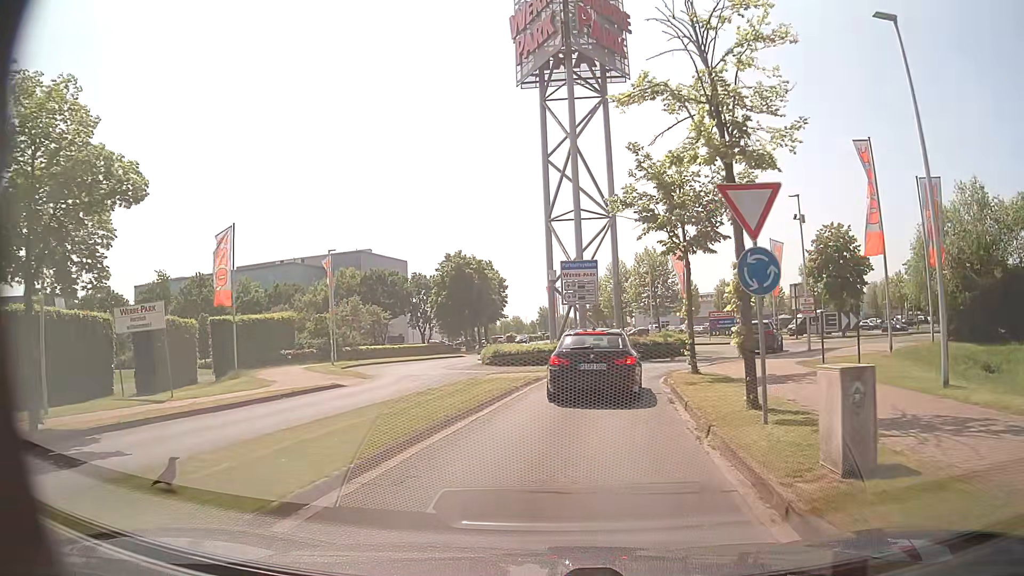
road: residential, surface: asphalt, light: Day
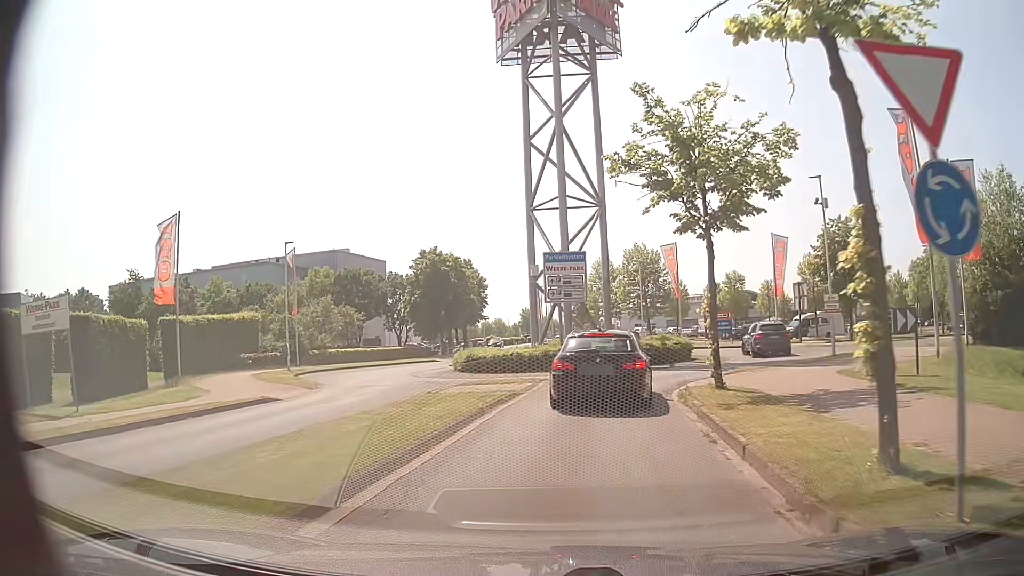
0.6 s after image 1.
(+0.1, +4.6) m; +2°
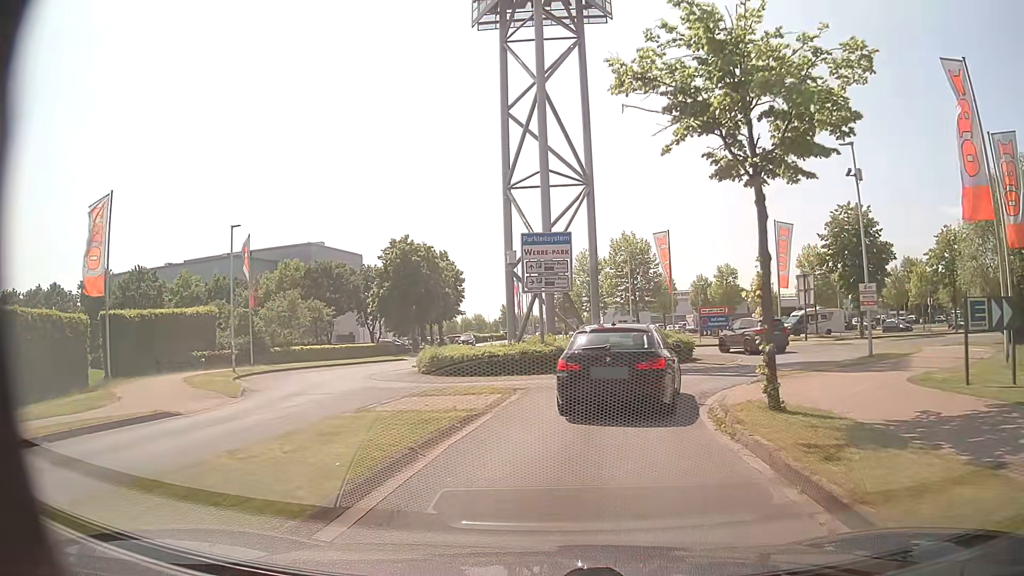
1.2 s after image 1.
(+0.1, +4.7) m; +1°
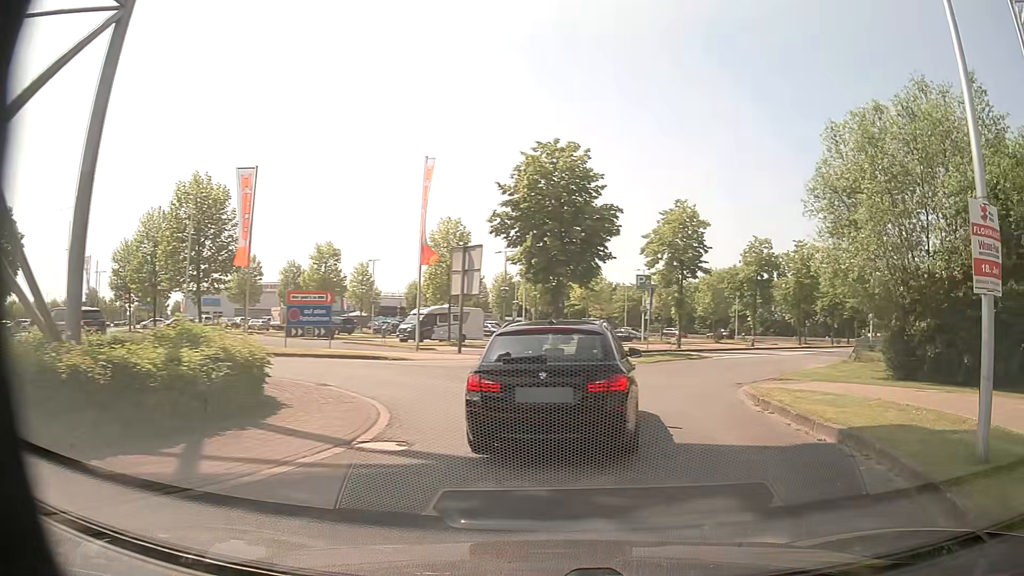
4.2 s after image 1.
(+2.8, +17.8) m; +34°
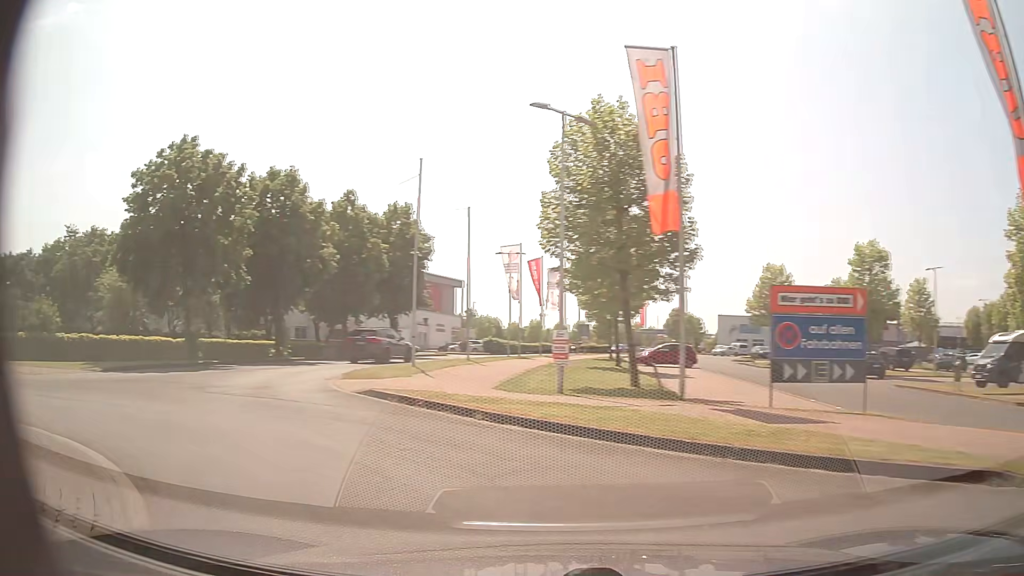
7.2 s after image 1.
(-2.6, +17.2) m; -43°
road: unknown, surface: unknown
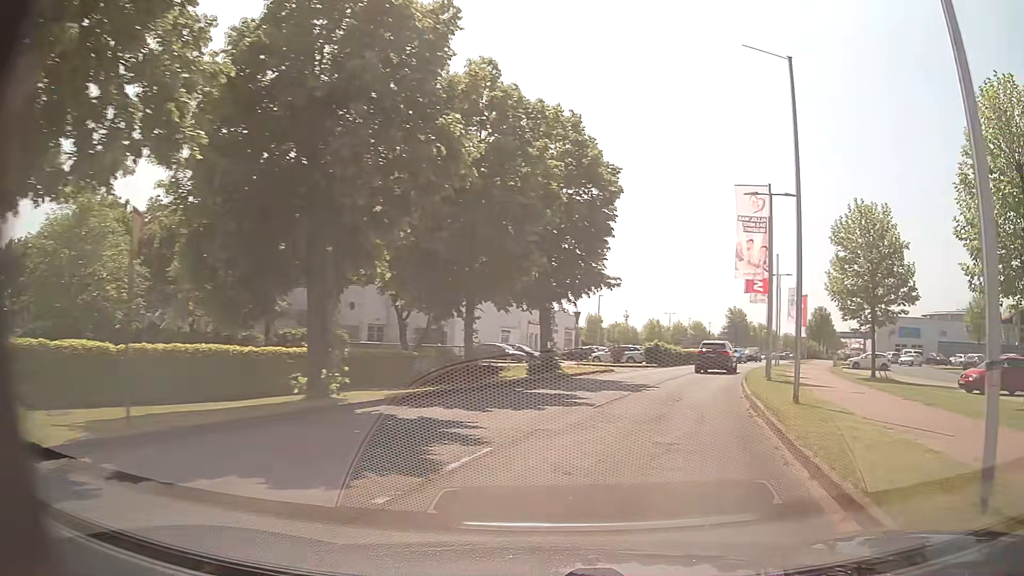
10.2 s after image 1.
(-9.2, +20.7) m; -12°
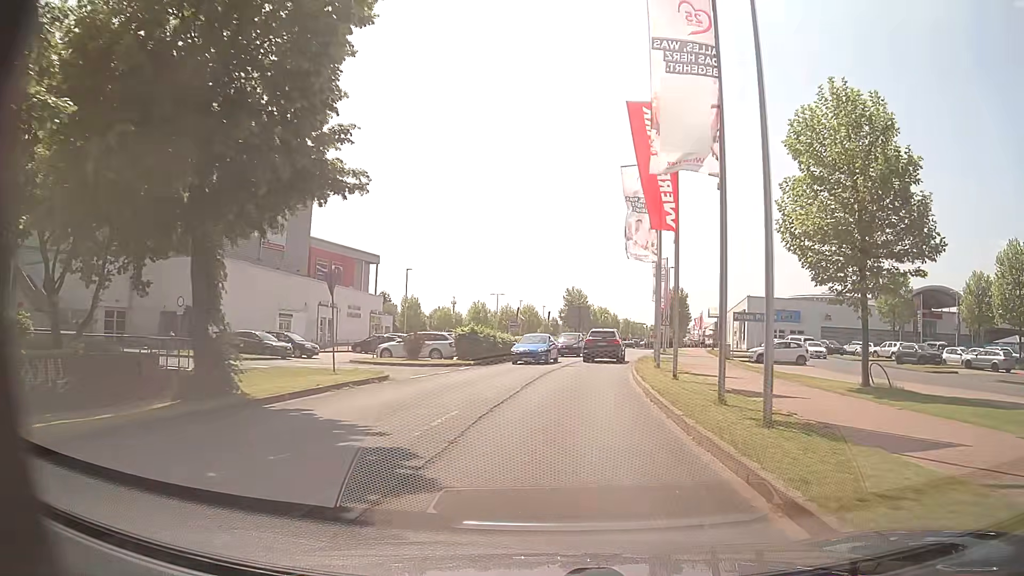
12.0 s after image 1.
(+3.0, +16.4) m; +15°
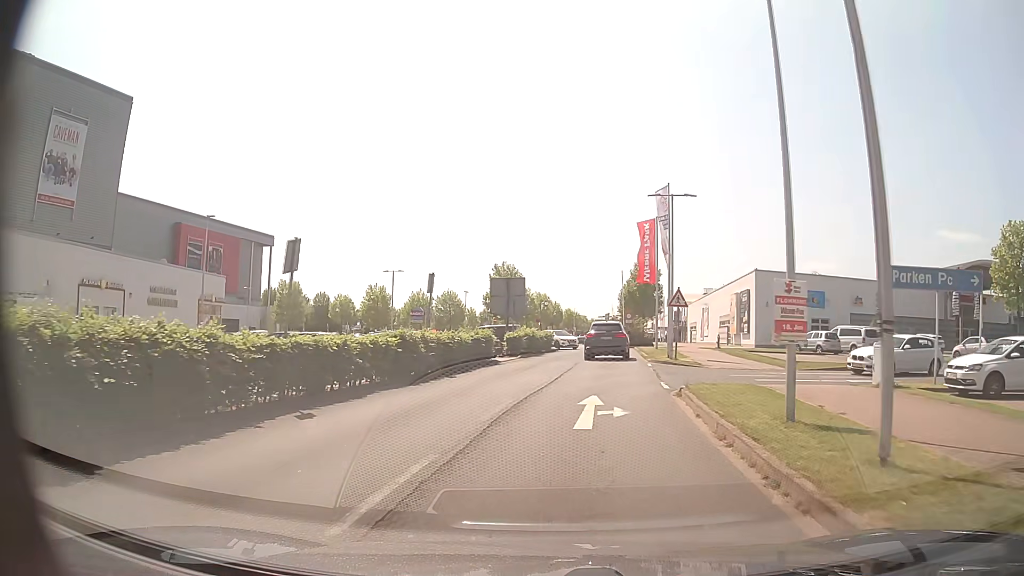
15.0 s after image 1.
(+1.7, +27.3) m; +5°
